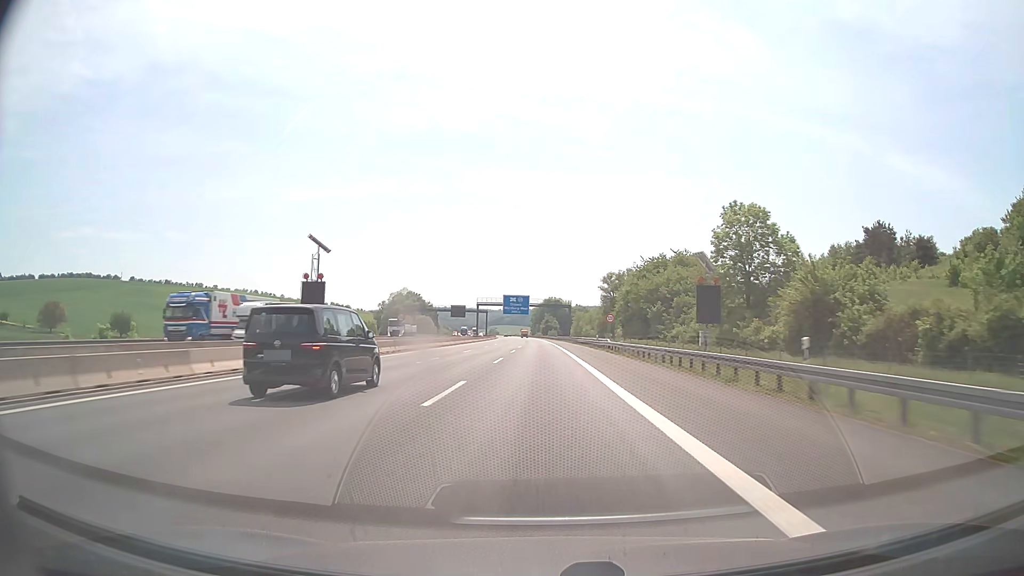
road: motorway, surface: asphalt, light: Day
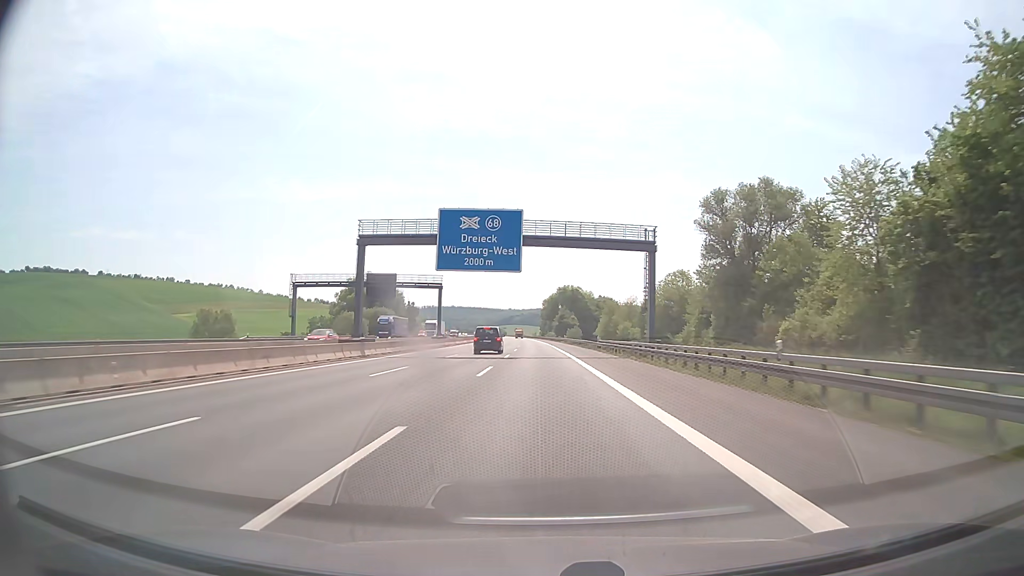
(-0.7, +97.5) m; -1°
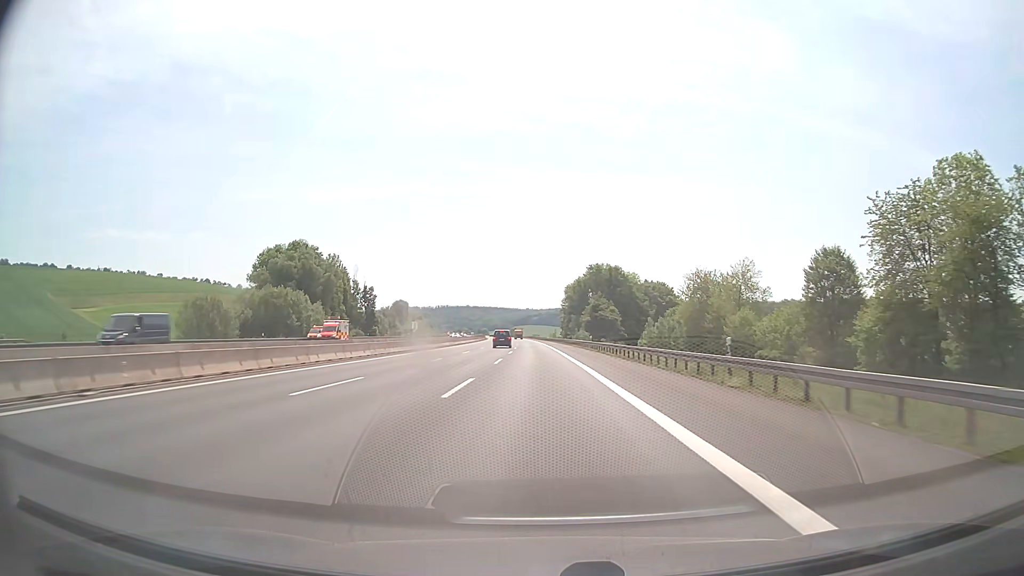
(-1.1, +95.8) m; -2°
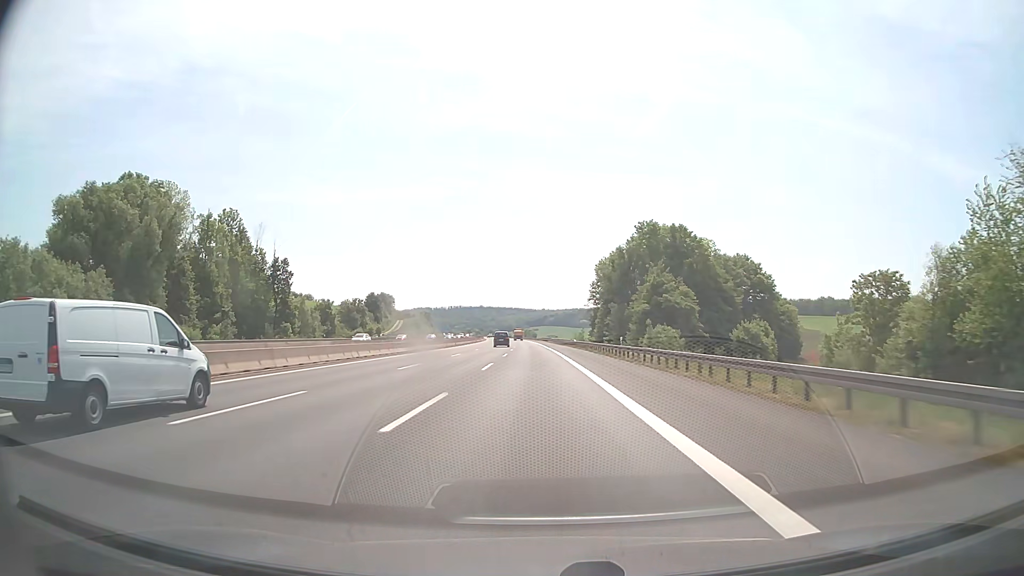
(-0.8, +76.2) m; -1°
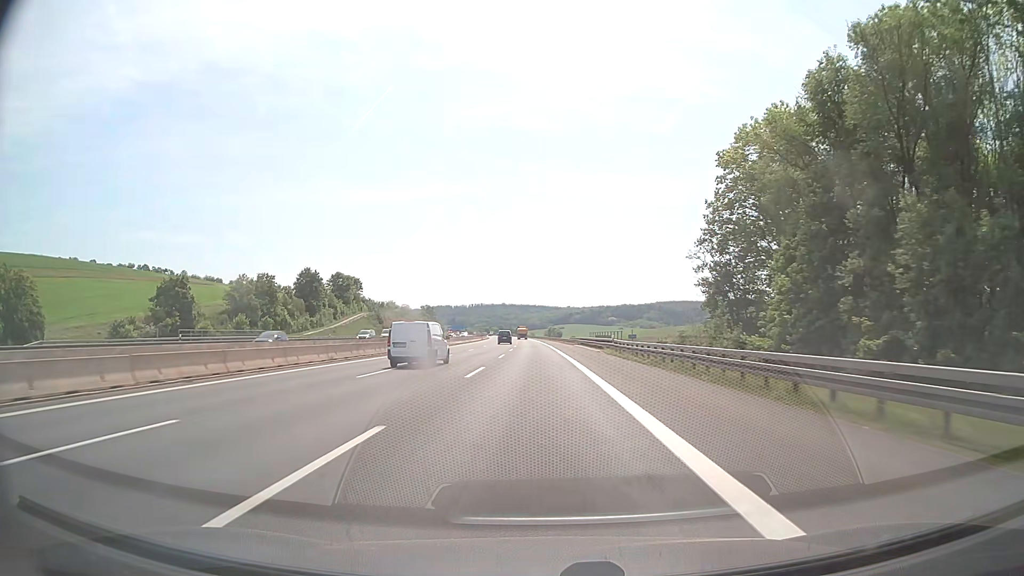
(-1.5, +95.0) m; -2°
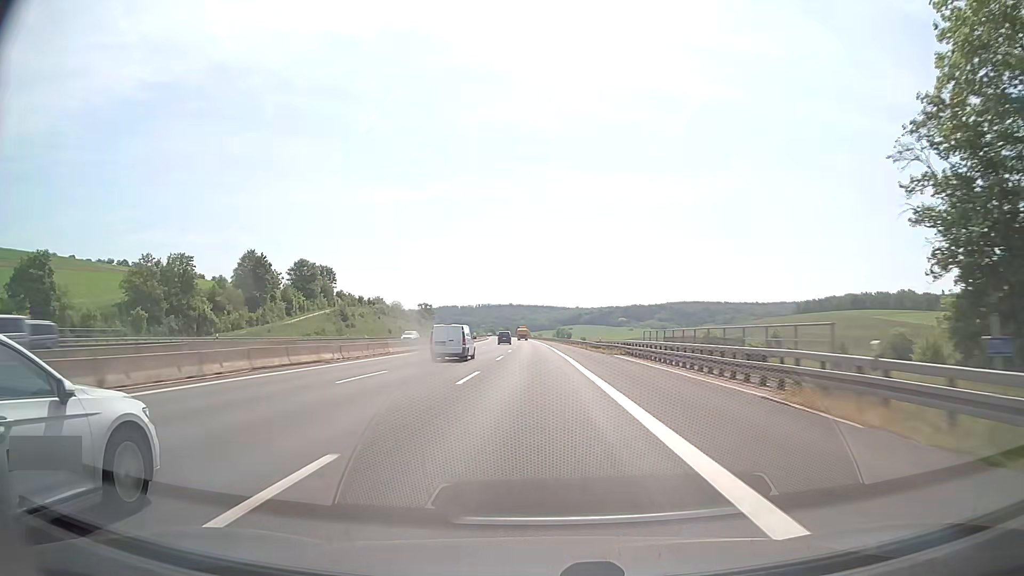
(-0.2, +38.0) m; -1°
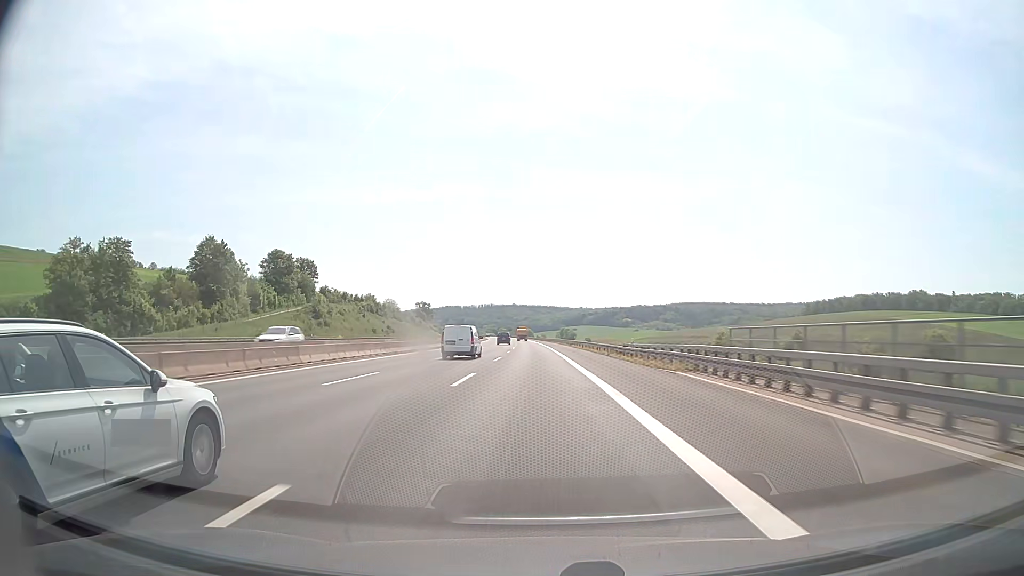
(0.0, +19.0) m; 0°
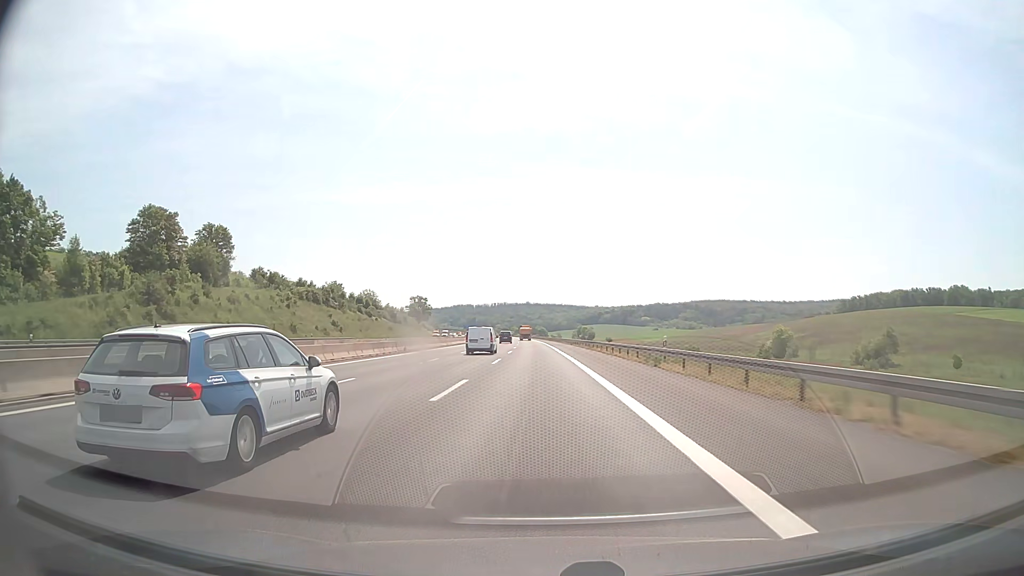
(-0.7, +57.1) m; -1°
(0, +10) (0, +20) (0, +30) (0, +40) (0, +50) (0, +60) (-1, +70) (-1, +80) (-1, +90) (-1, +100) m
